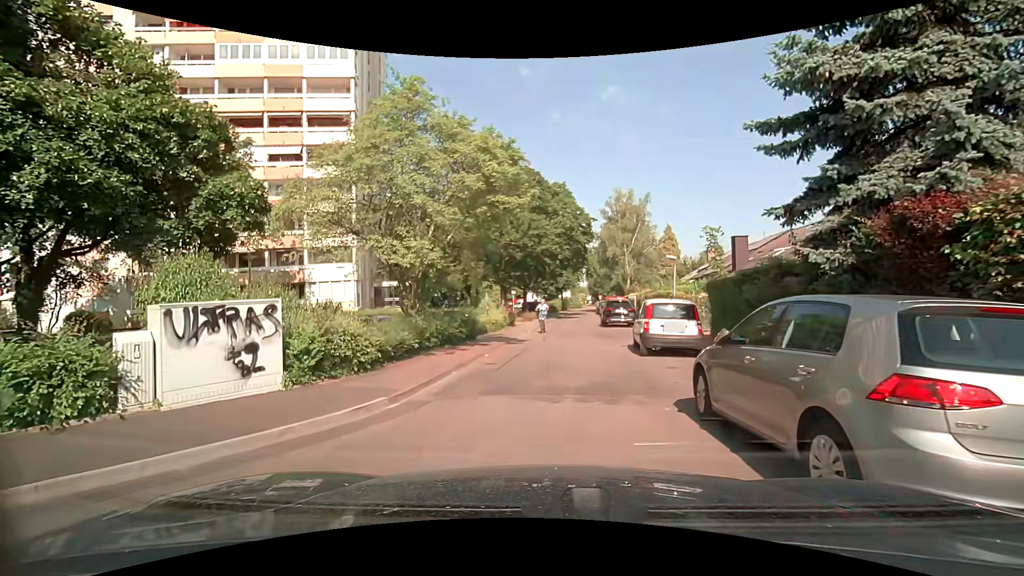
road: residential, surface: asphalt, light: Day
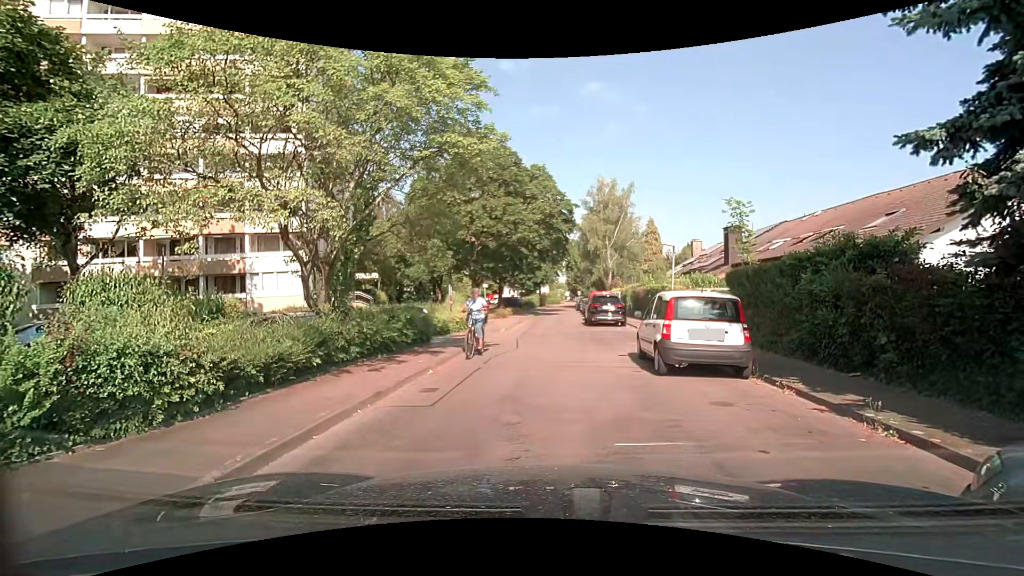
(0.0, +4.1) m; +2°
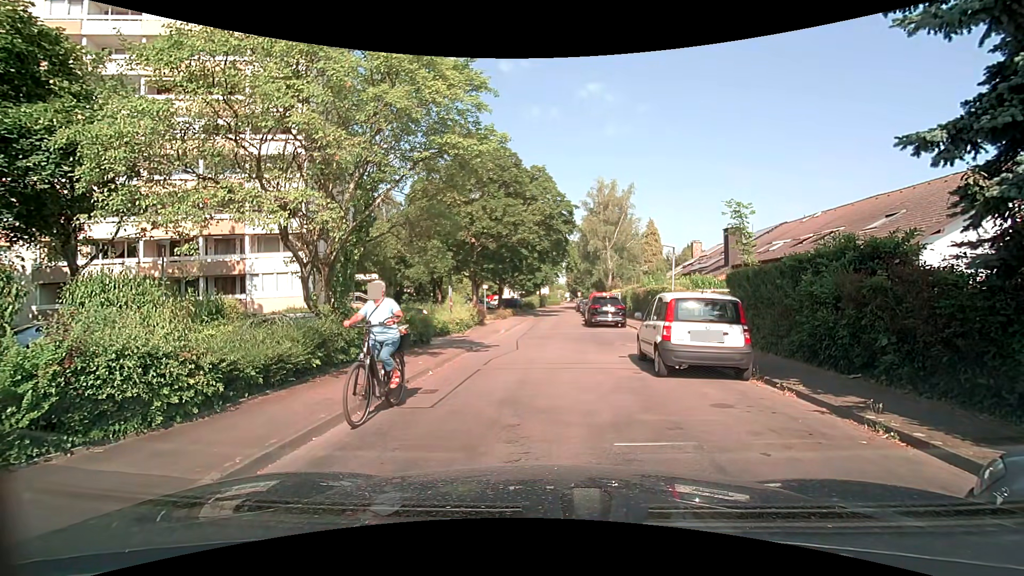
(0.0, +0.1) m; 0°
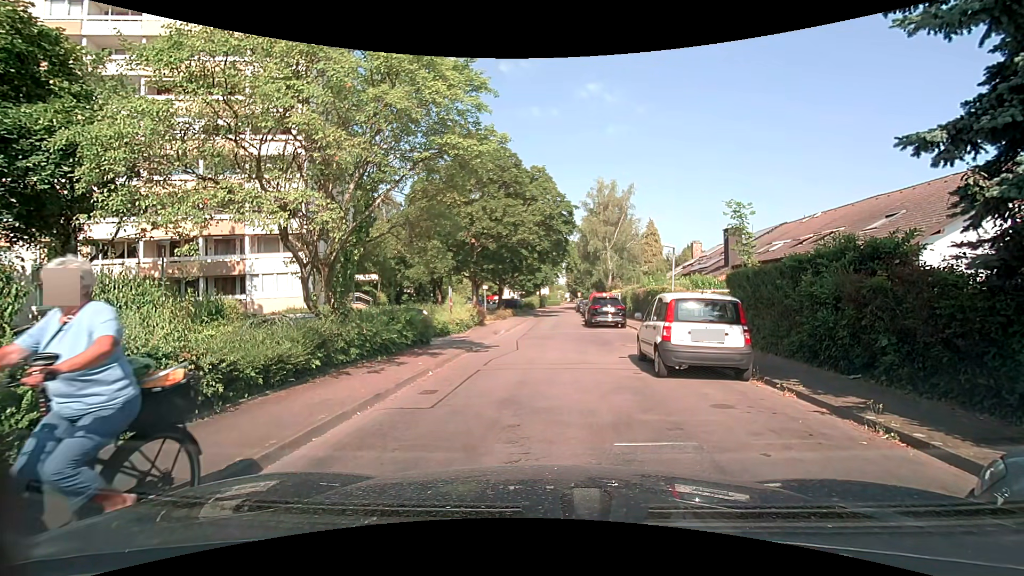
(0.0, 0.0) m; 0°
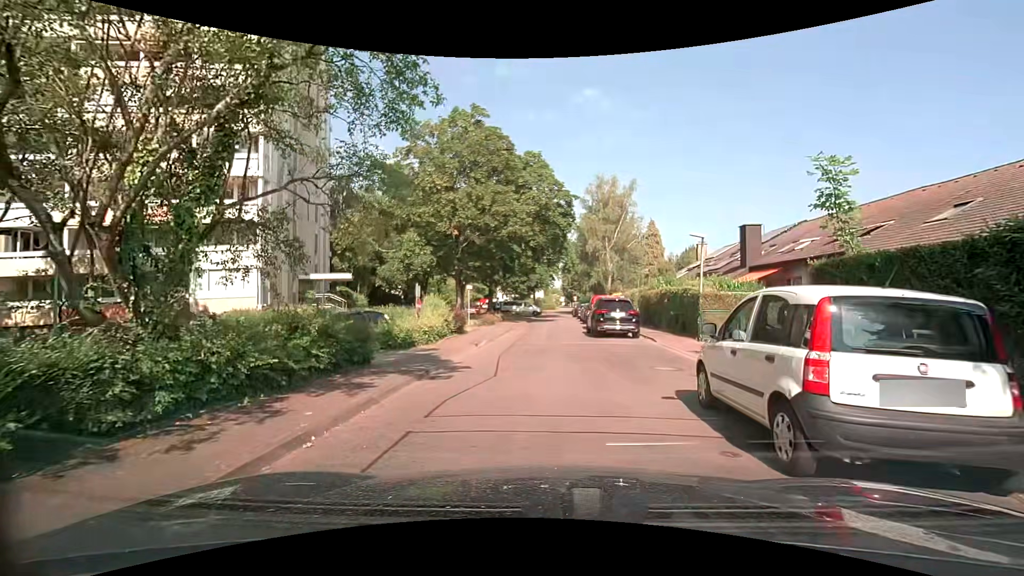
(+0.1, +5.2) m; +1°
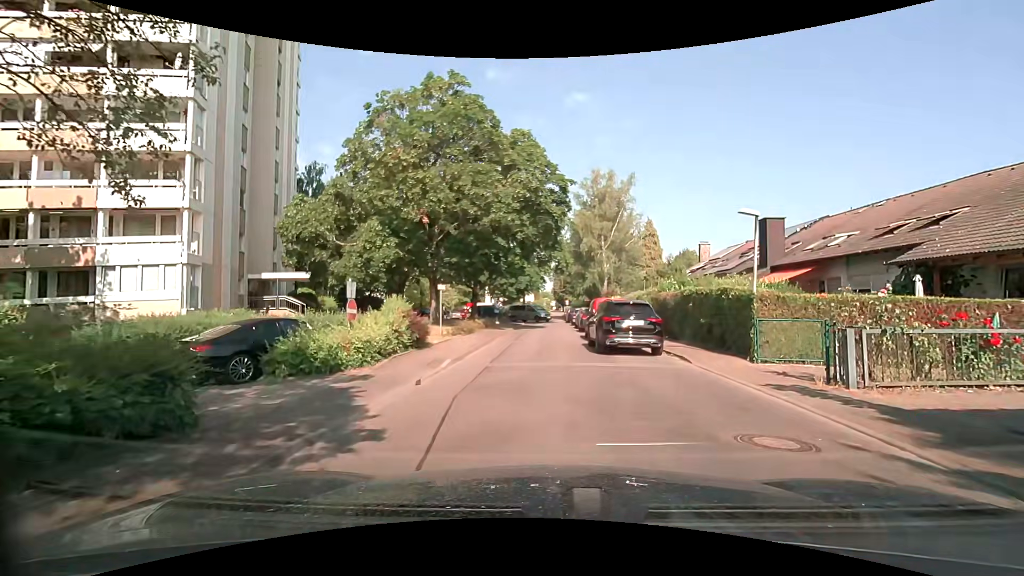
(+0.1, +5.2) m; +3°
